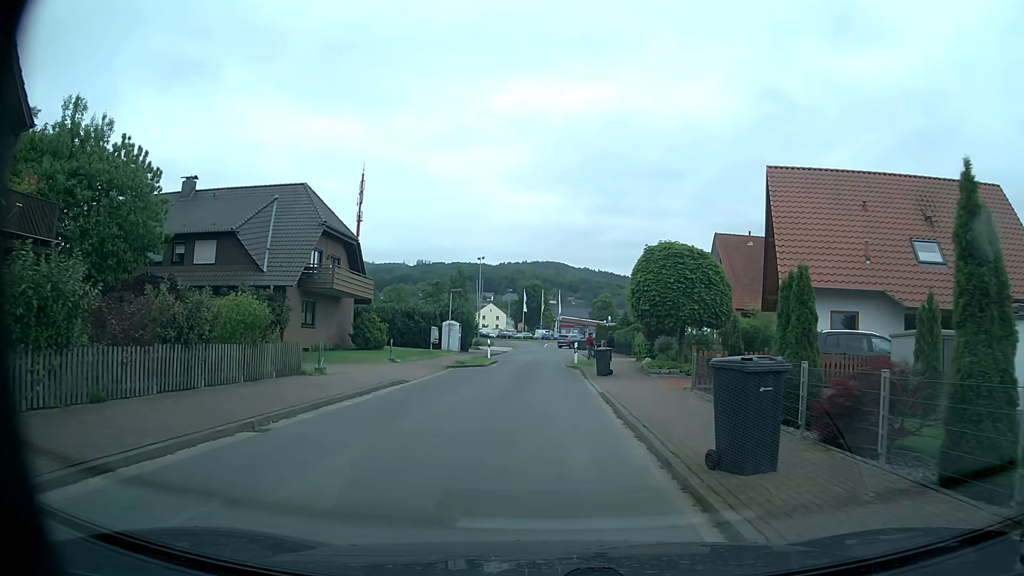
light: Day
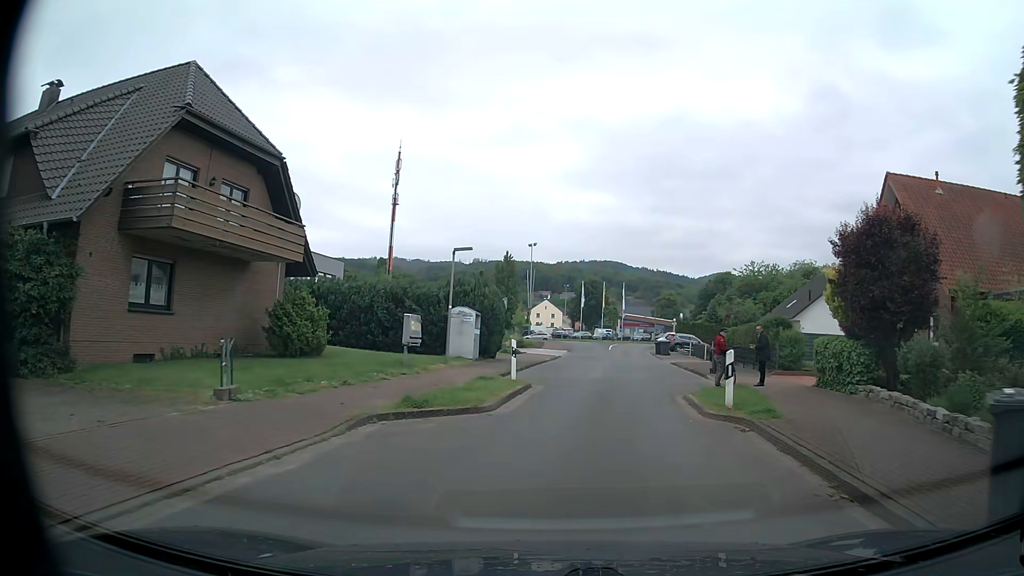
(-0.7, +19.4) m; -6°
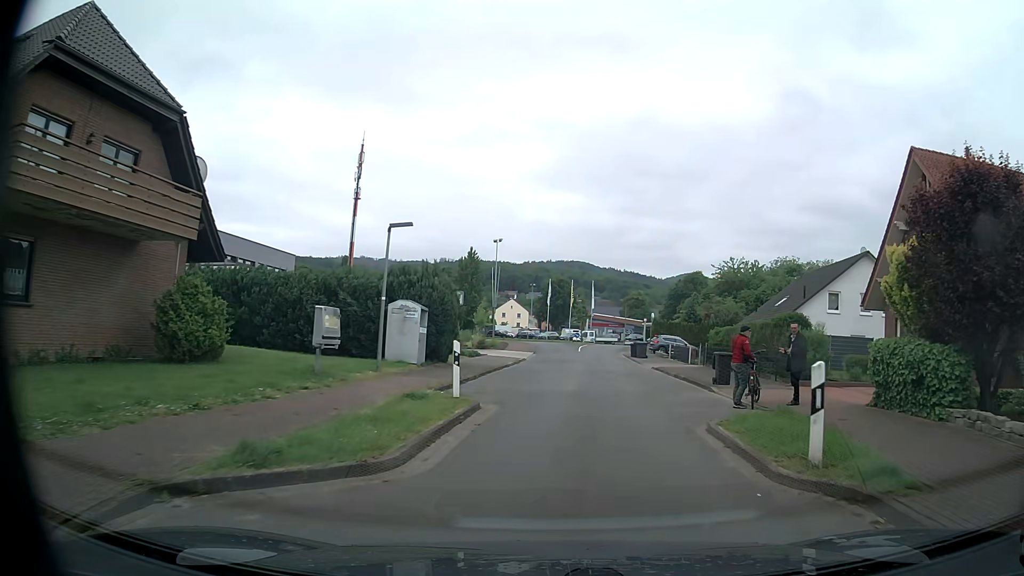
(+0.1, +5.1) m; +3°
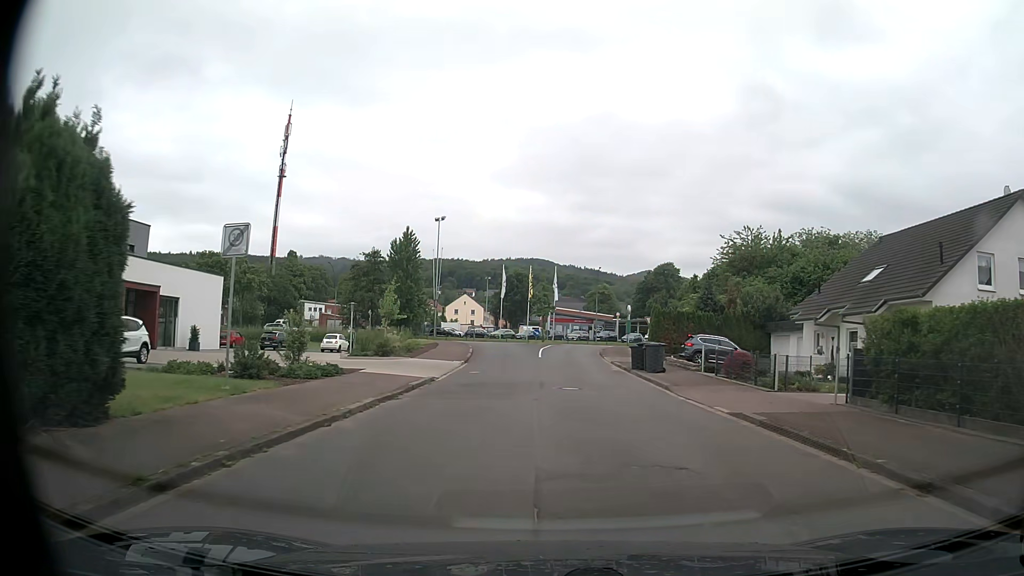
(+0.9, +20.3) m; +3°
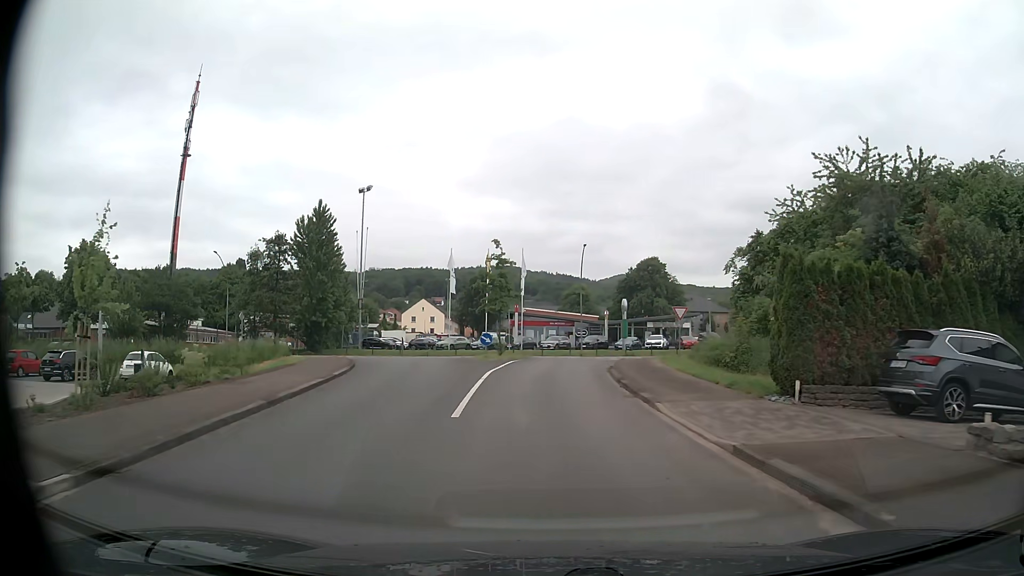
(+0.7, +25.1) m; +3°
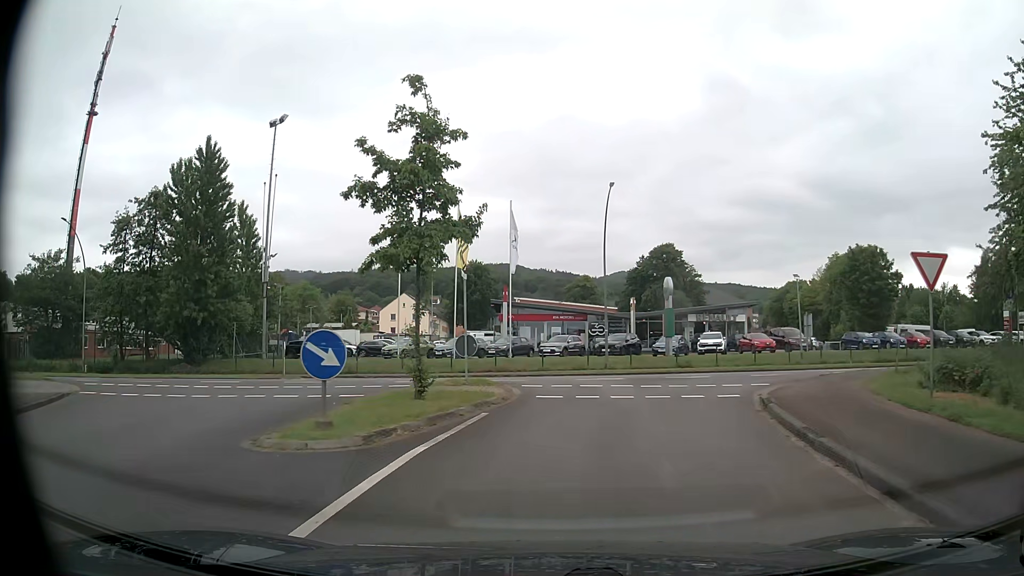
(-0.3, +23.7) m; -1°
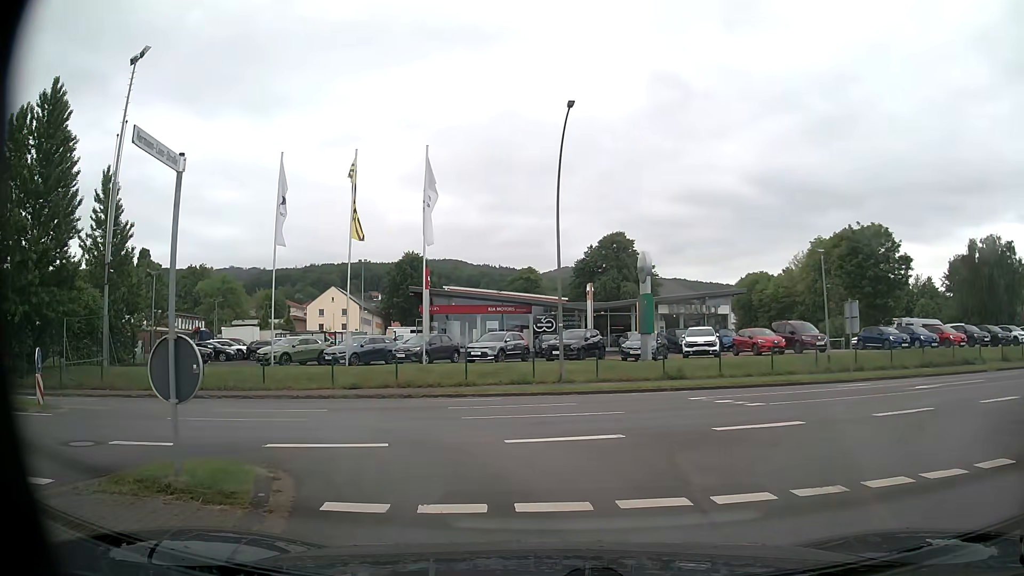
(+0.6, +11.9) m; +4°
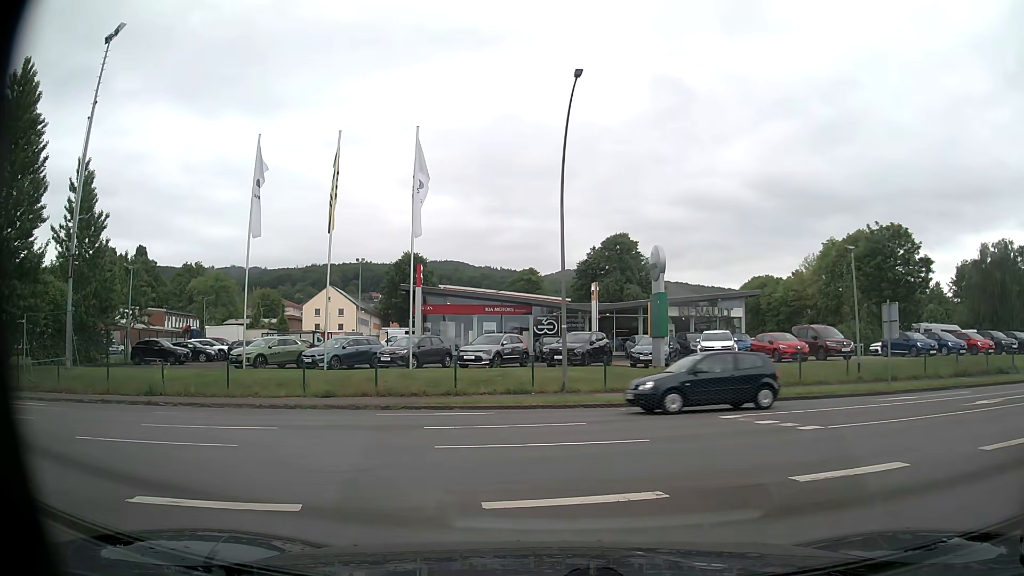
(+0.1, +3.3) m; +2°
(-2, +10) (-10, +15) (-20, +15) (-30, +15) (-40, +14) (-50, +13) (-60, +12) (-70, +13) (-76, +20) (-78, +30) m
